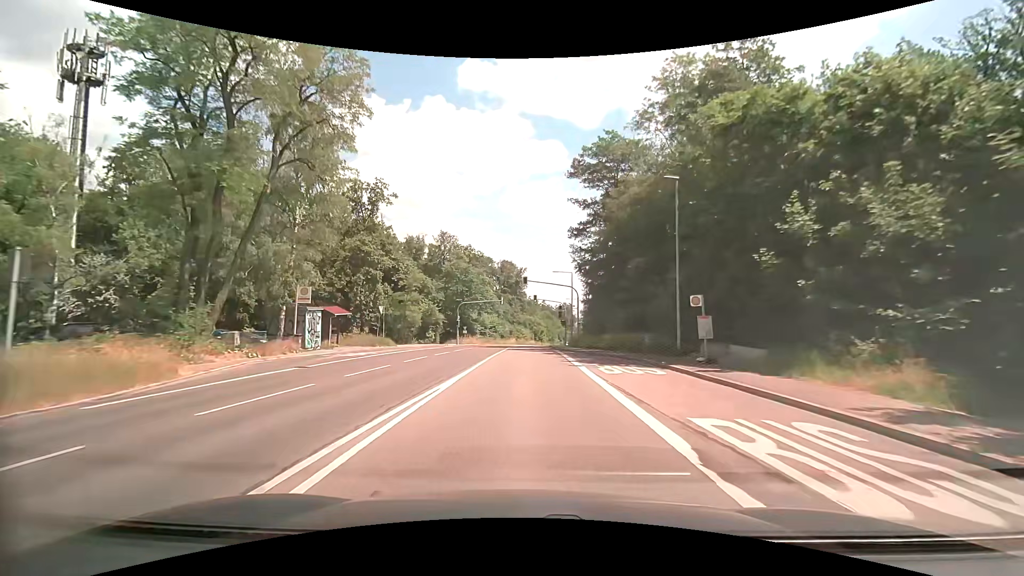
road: secondary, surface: asphalt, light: Day
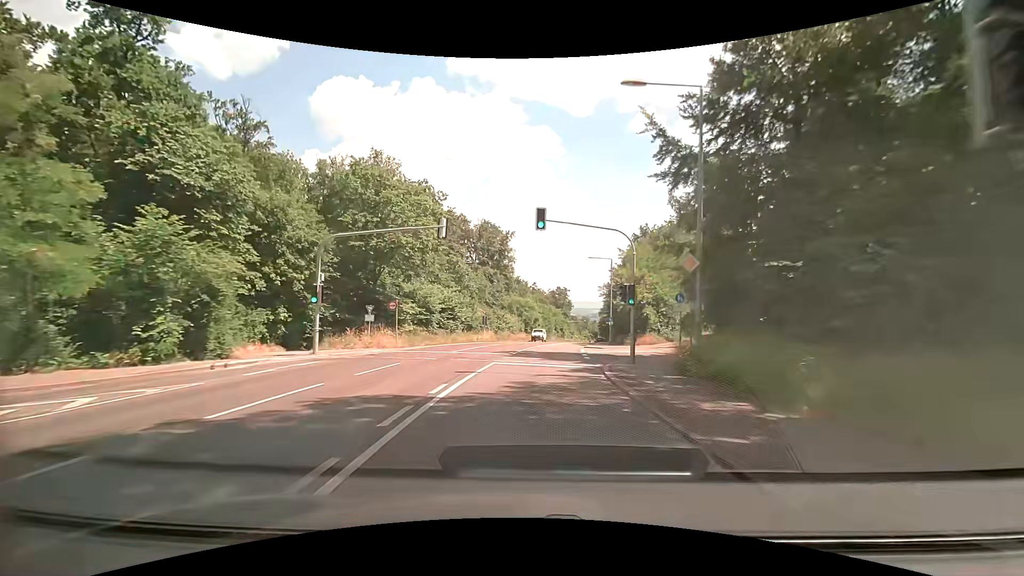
(-0.3, +42.9) m; +1°
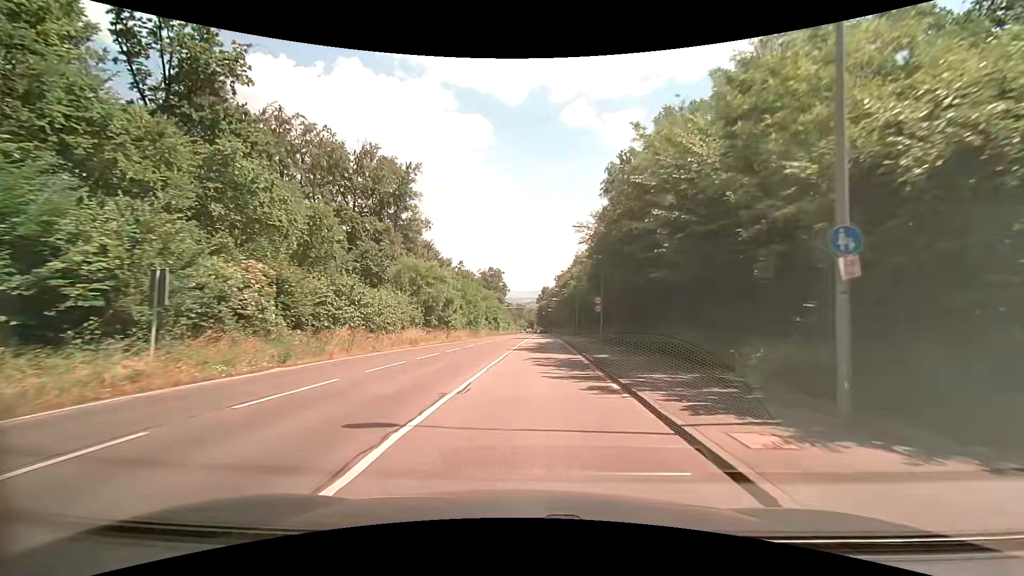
(+2.6, +40.6) m; +8°
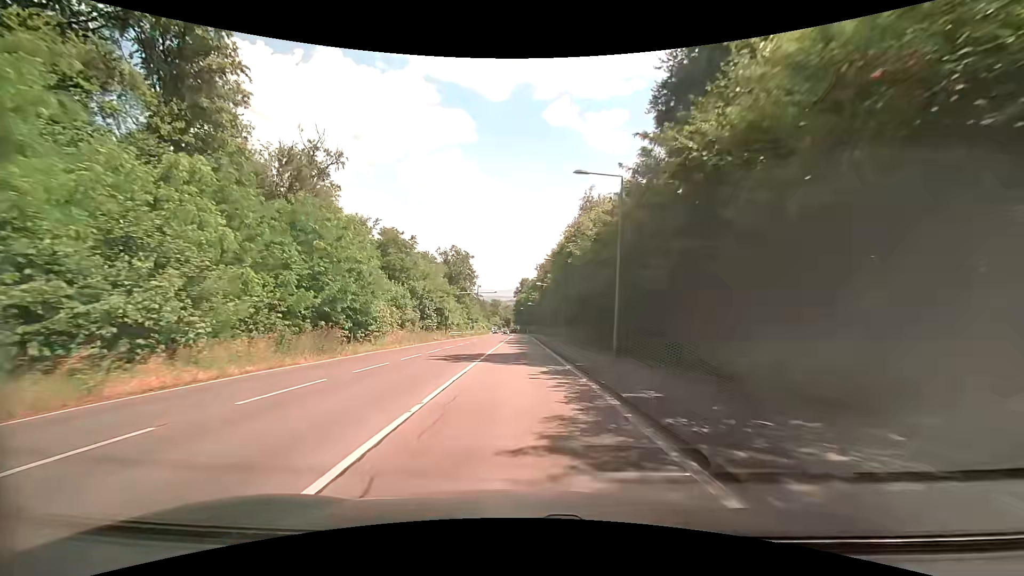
(+1.0, +41.3) m; +2°
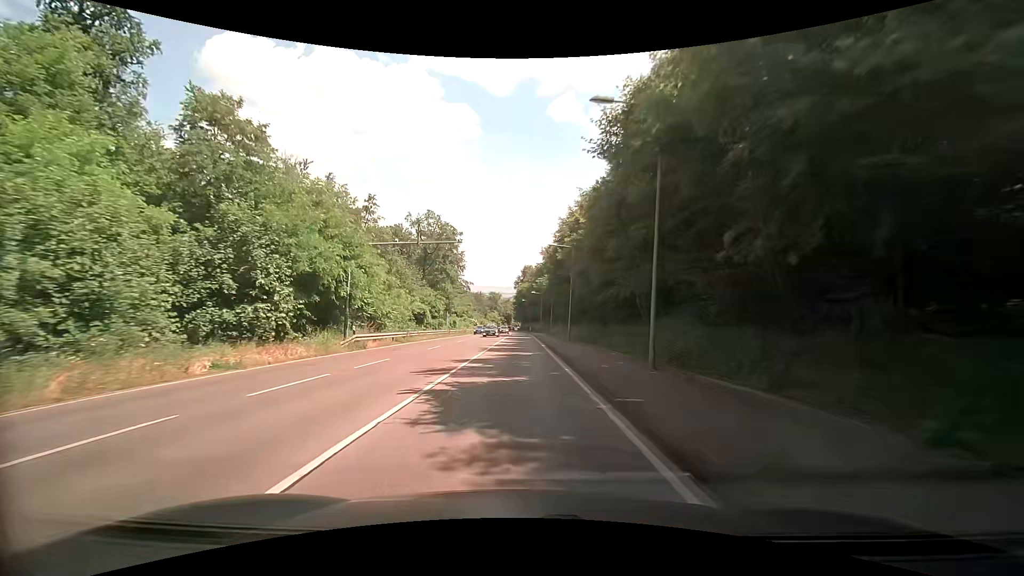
(+0.2, +35.3) m; 0°
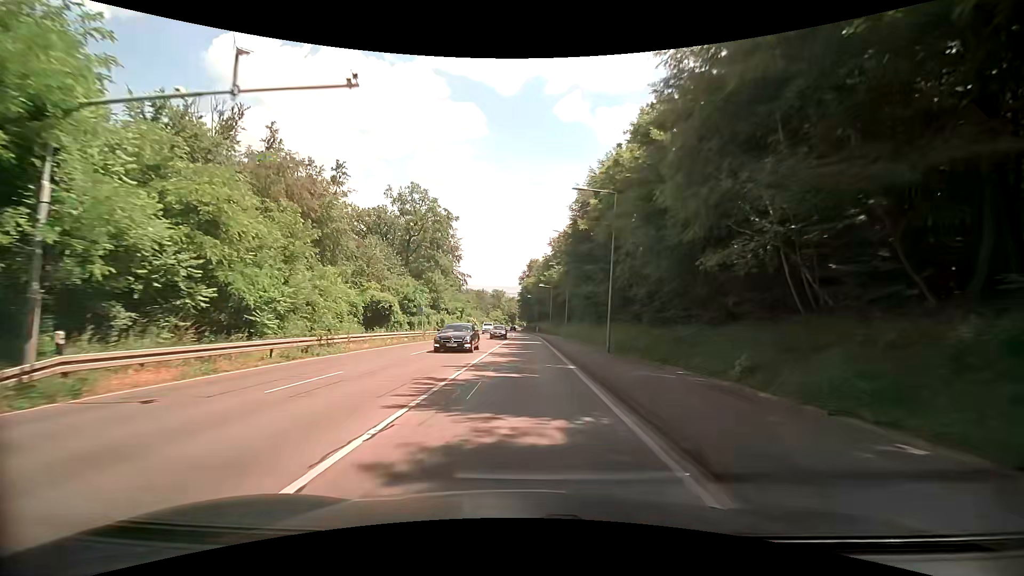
(-0.1, +17.8) m; -1°
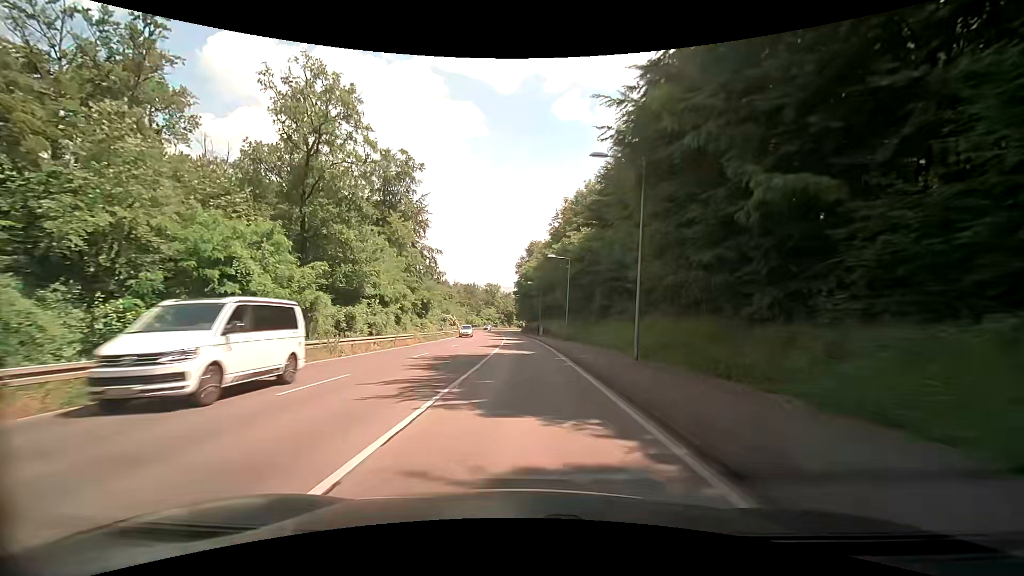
(+0.3, +36.0) m; +1°
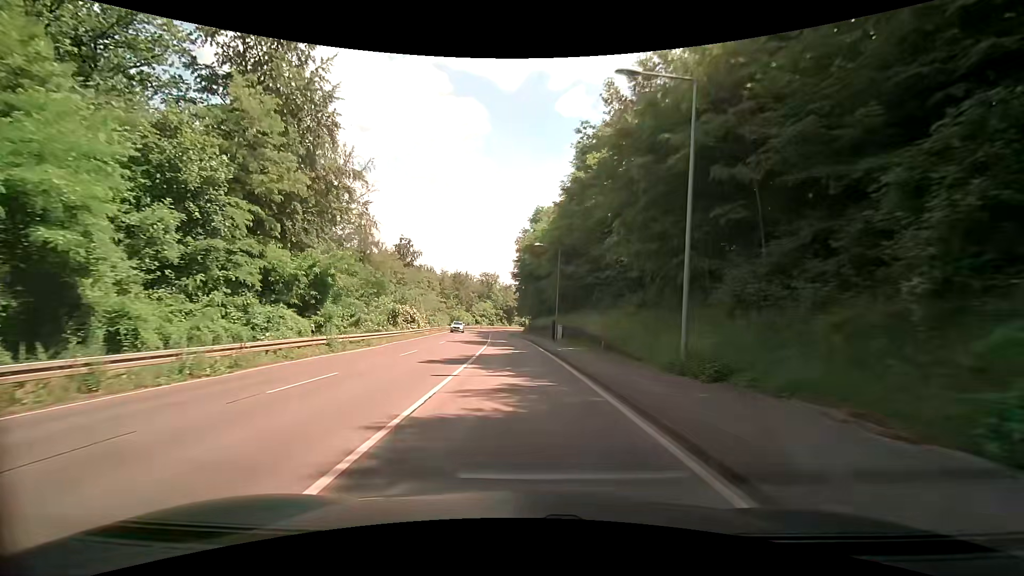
(-0.1, +36.1) m; 0°
(0, +10) (0, +20) (-1, +30) (-1, +40) (-2, +50) (-3, +60) (-4, +70) (-4, +80) (-5, +90) (-5, +100) m
